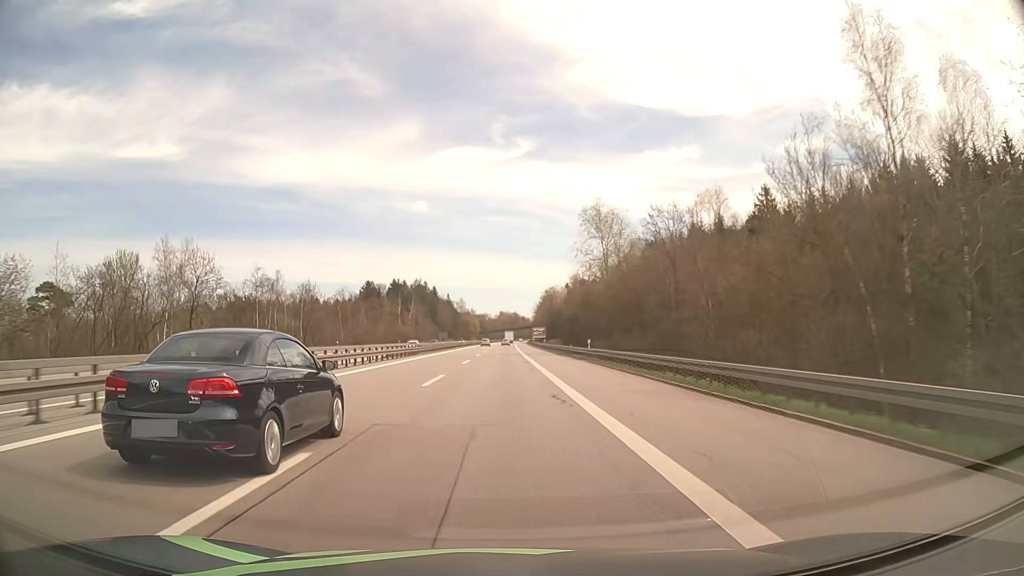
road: motorway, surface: asphalt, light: Day
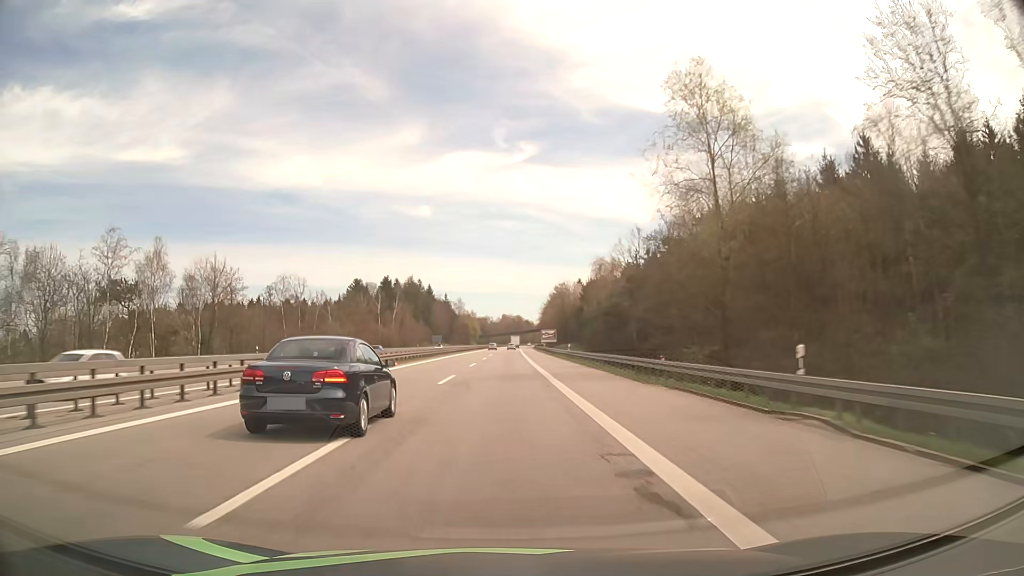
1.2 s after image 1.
(-0.1, +32.1) m; 0°
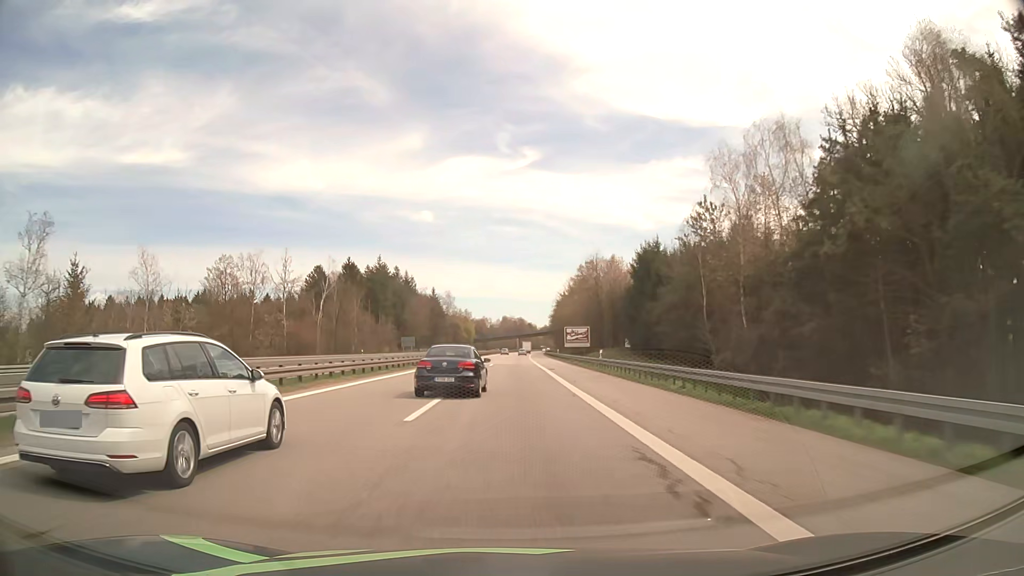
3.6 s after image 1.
(-0.1, +64.0) m; 0°
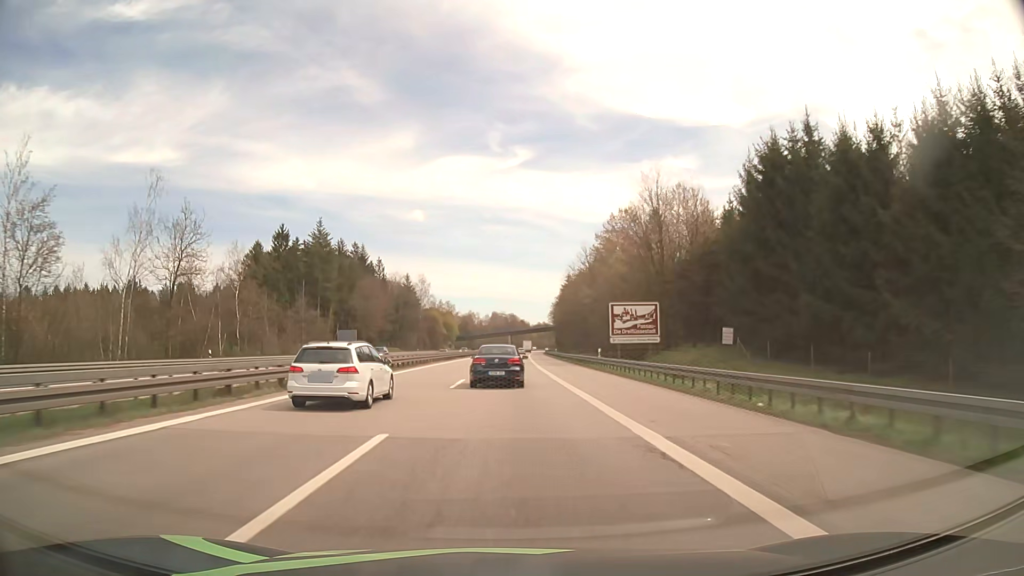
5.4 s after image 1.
(+0.5, +50.6) m; +1°
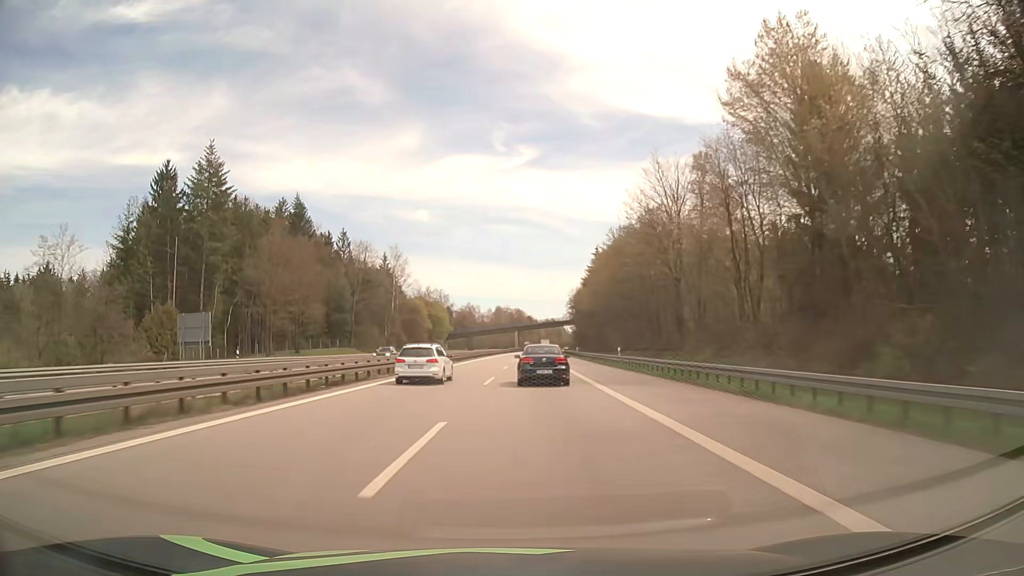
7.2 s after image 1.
(-0.2, +52.8) m; 0°
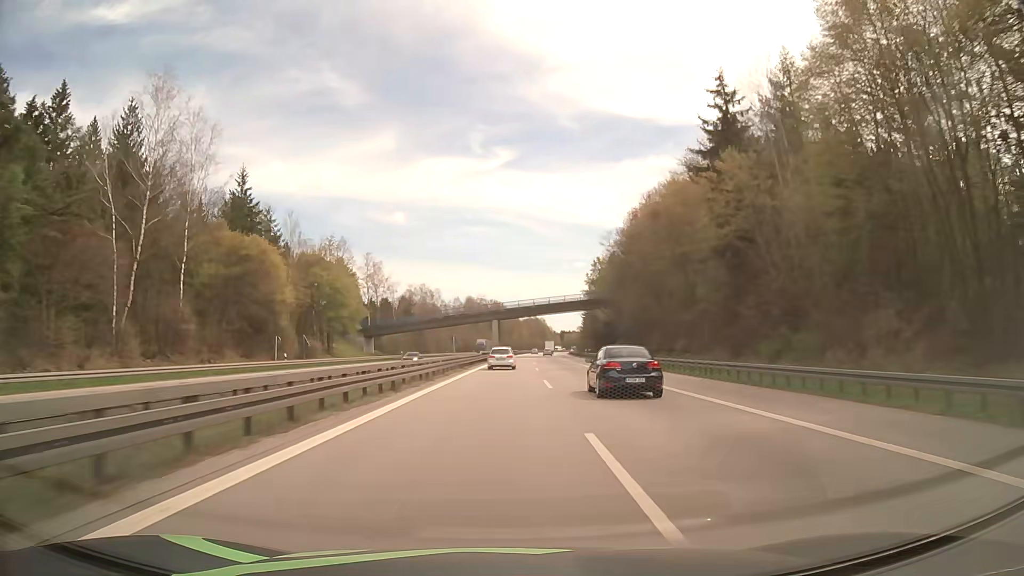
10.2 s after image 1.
(+0.5, +92.5) m; +2°
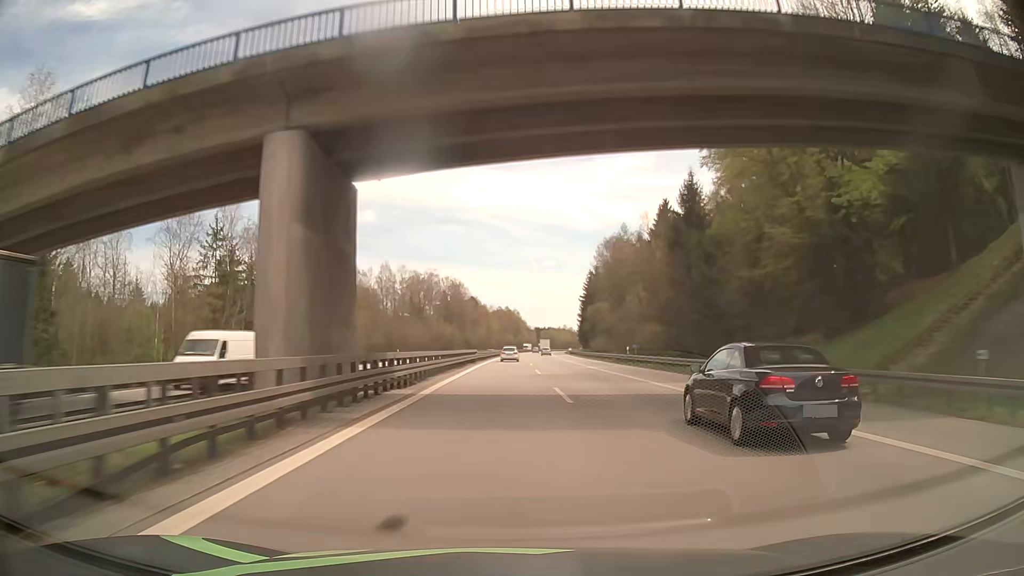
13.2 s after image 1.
(+2.9, +97.5) m; +3°
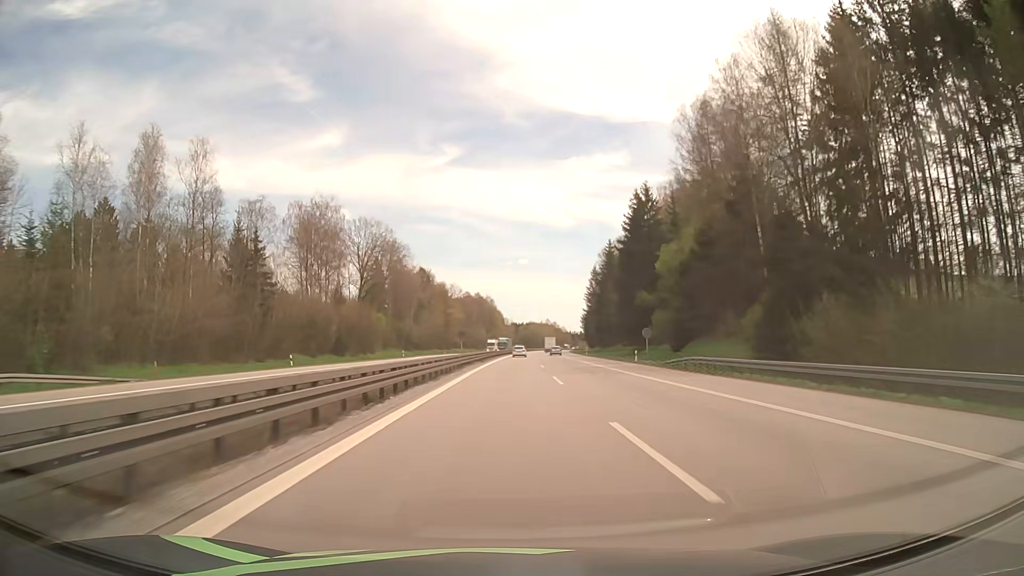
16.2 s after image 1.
(+2.3, +101.6) m; +2°
(0, +10) (0, +20) (0, +30) (0, +40) (0, +50) (+1, +60) (+1, +70) (+1, +80) (+2, +90) (+2, +100) m
